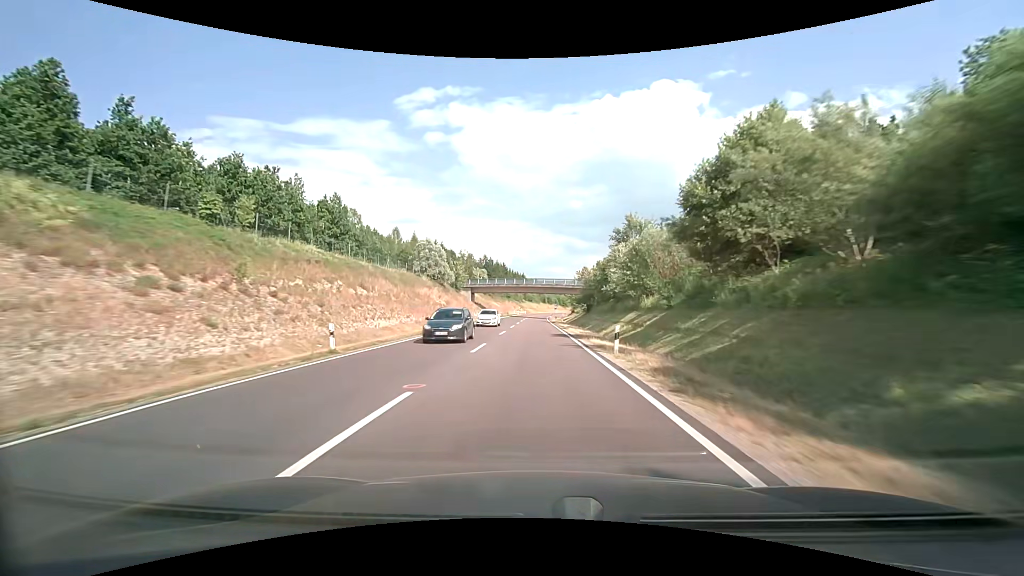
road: primary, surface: asphalt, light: Day
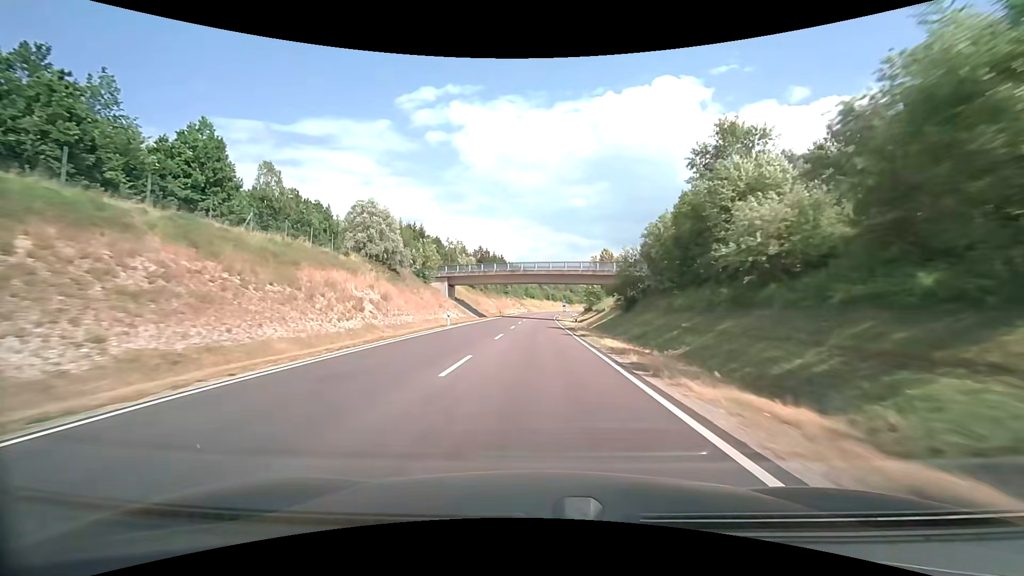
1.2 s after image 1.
(-0.1, +30.2) m; 0°
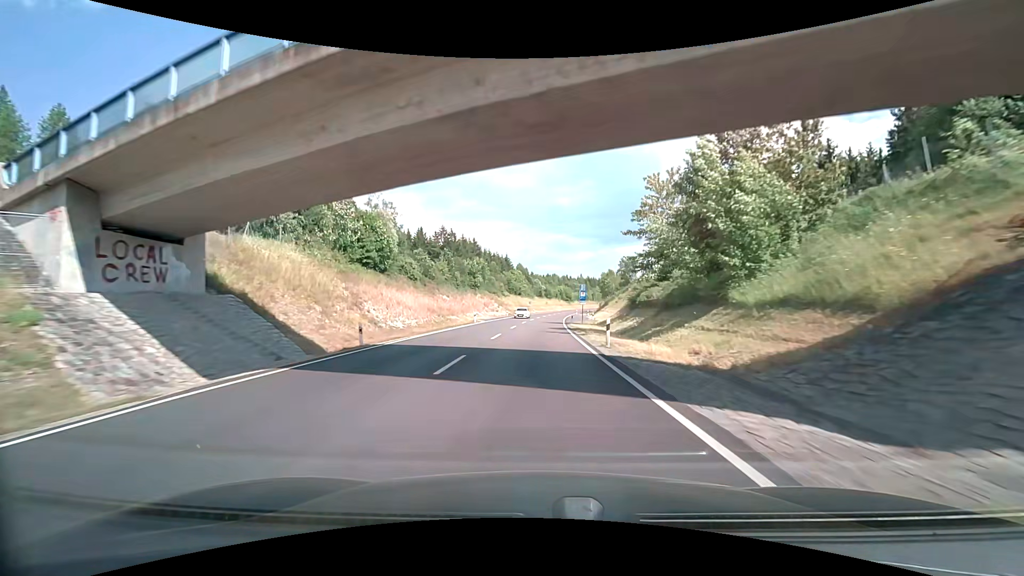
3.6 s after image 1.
(+0.5, +60.2) m; +1°
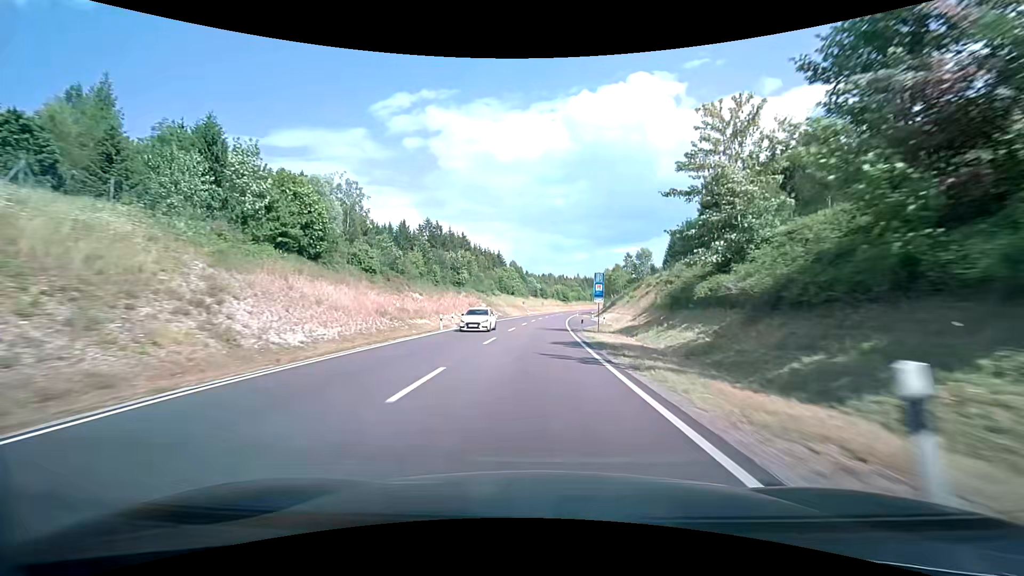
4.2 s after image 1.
(+0.1, +15.0) m; +1°
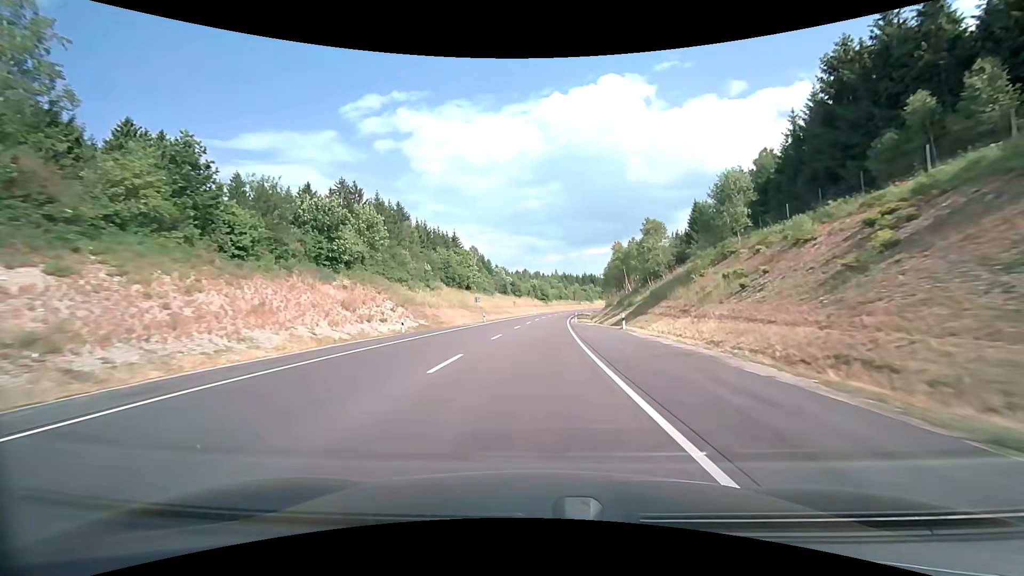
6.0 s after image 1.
(+0.9, +44.9) m; +2°
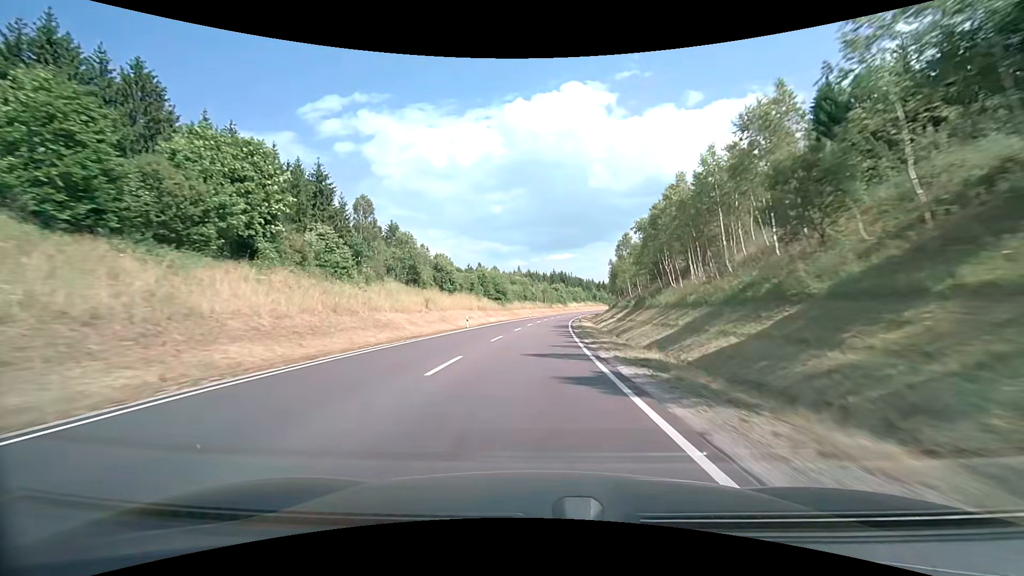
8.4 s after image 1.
(+2.3, +60.2) m; +5°
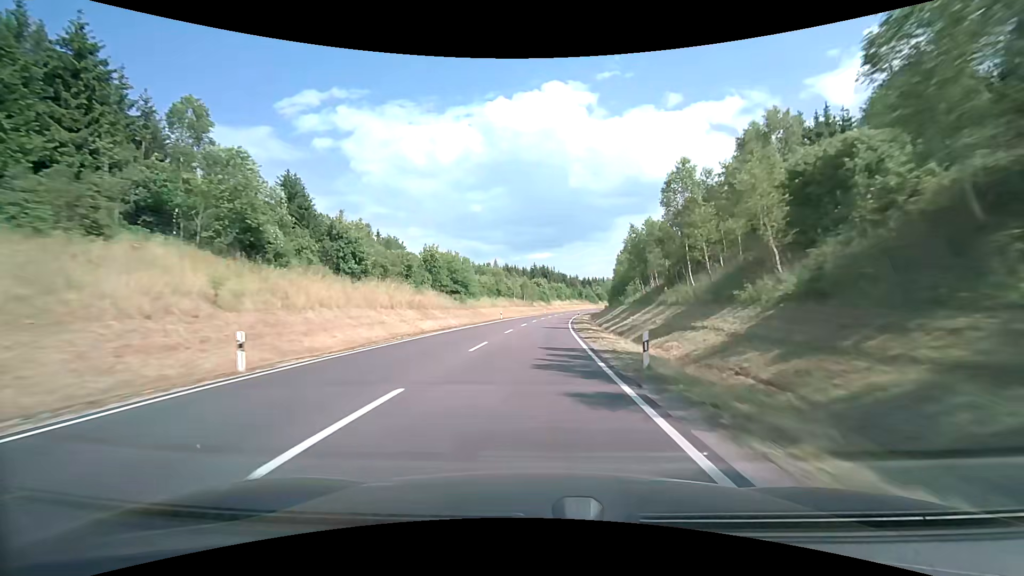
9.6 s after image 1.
(+0.5, +30.4) m; +2°
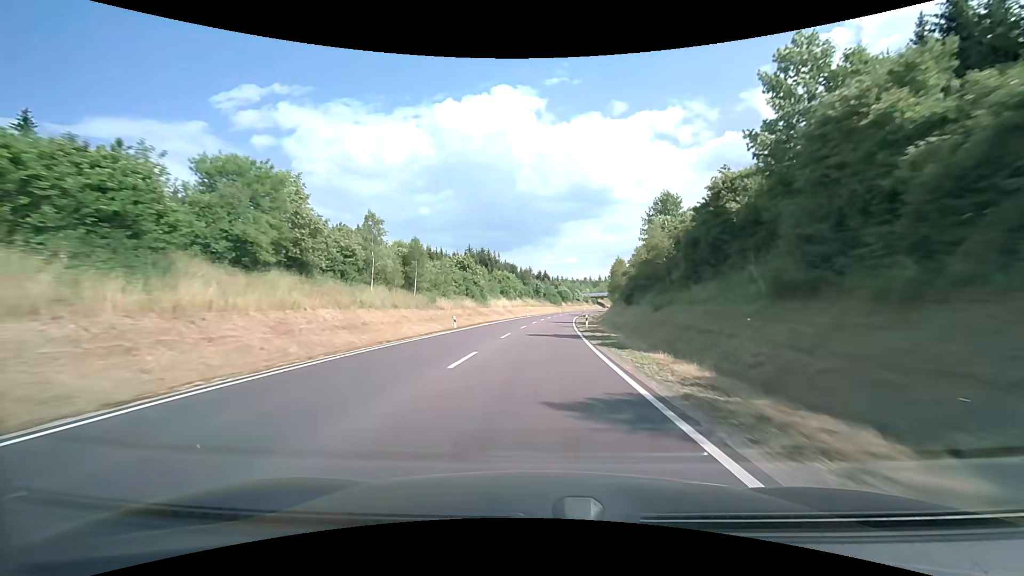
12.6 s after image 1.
(+3.8, +76.5) m; +6°
(0, +10) (0, +20) (+1, +30) (+1, +40) (+2, +50) (+3, +60) (+4, +70) (+5, +80) (+6, +90) (+7, +100) m
